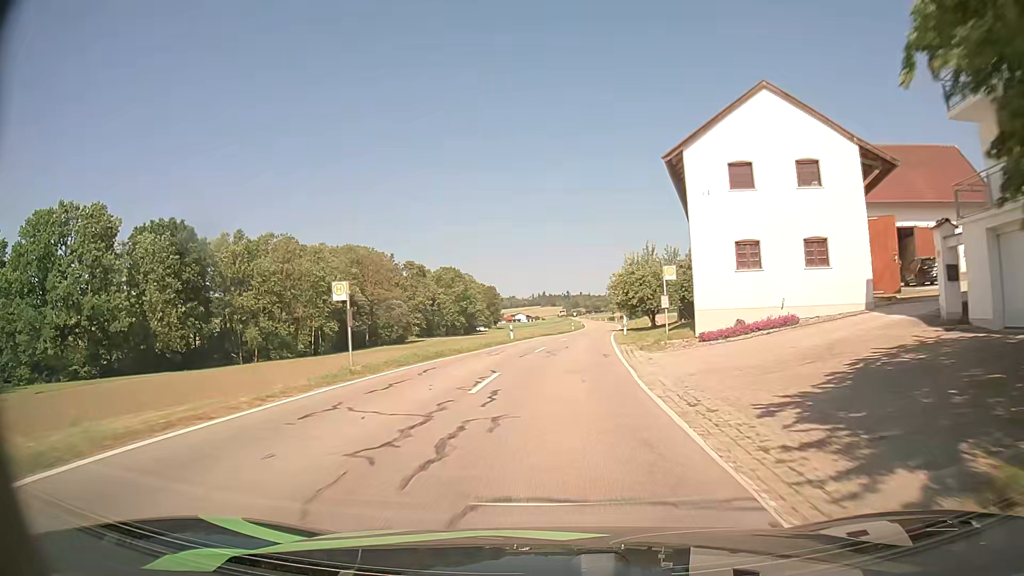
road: tertiary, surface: asphalt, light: Day
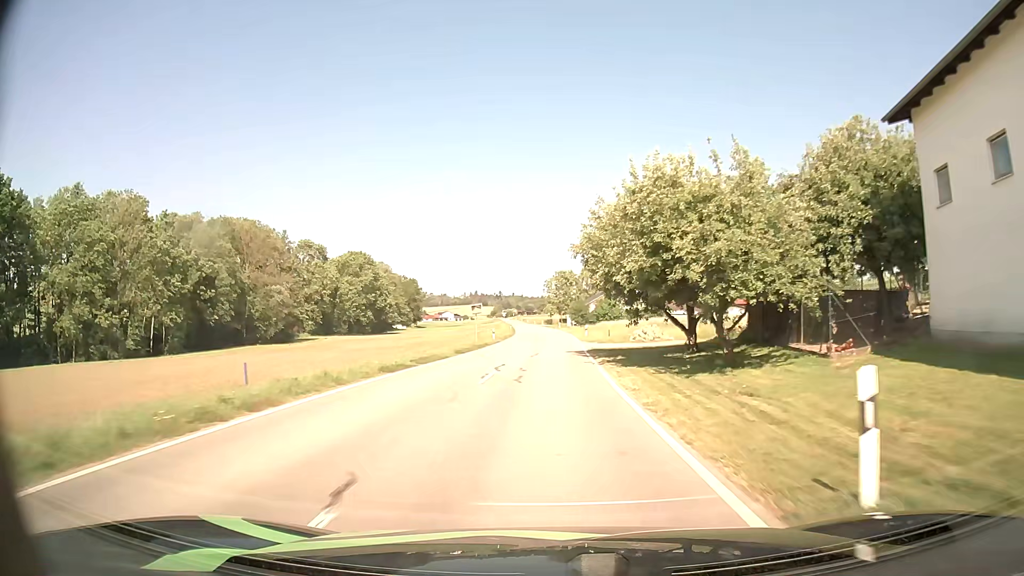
(+1.8, +39.1) m; +5°
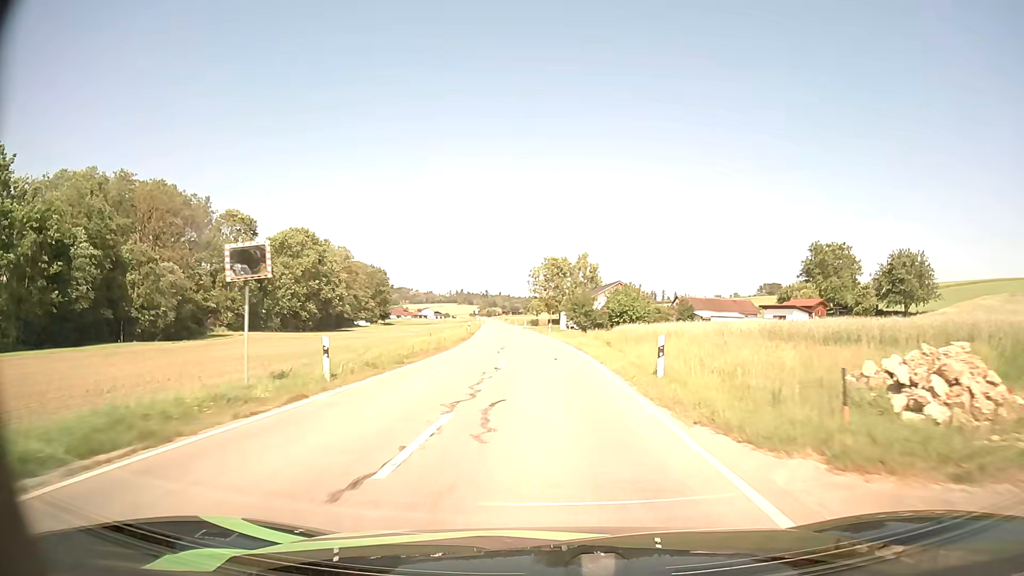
(+0.3, +39.0) m; +1°
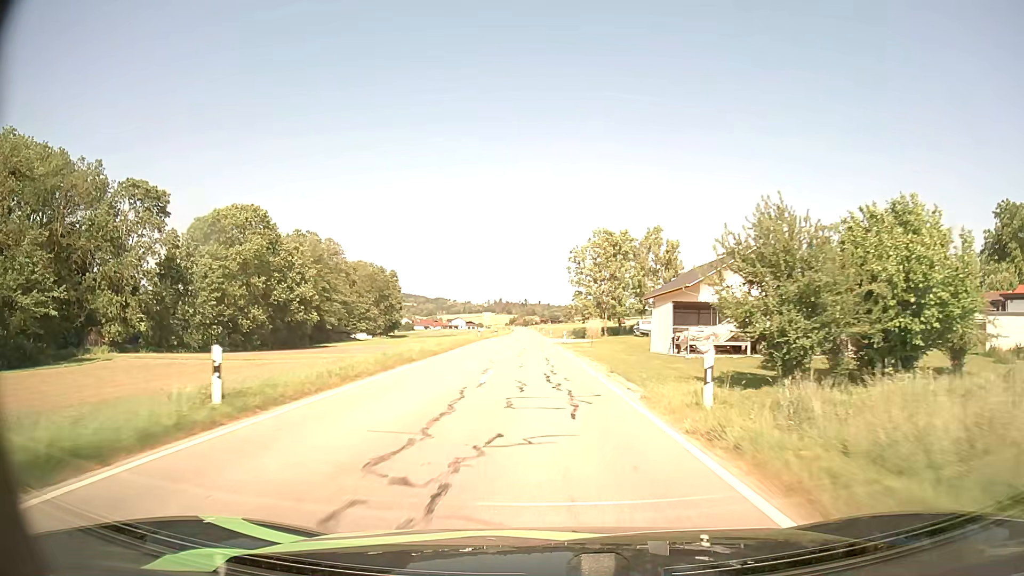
(-1.5, +50.0) m; -3°
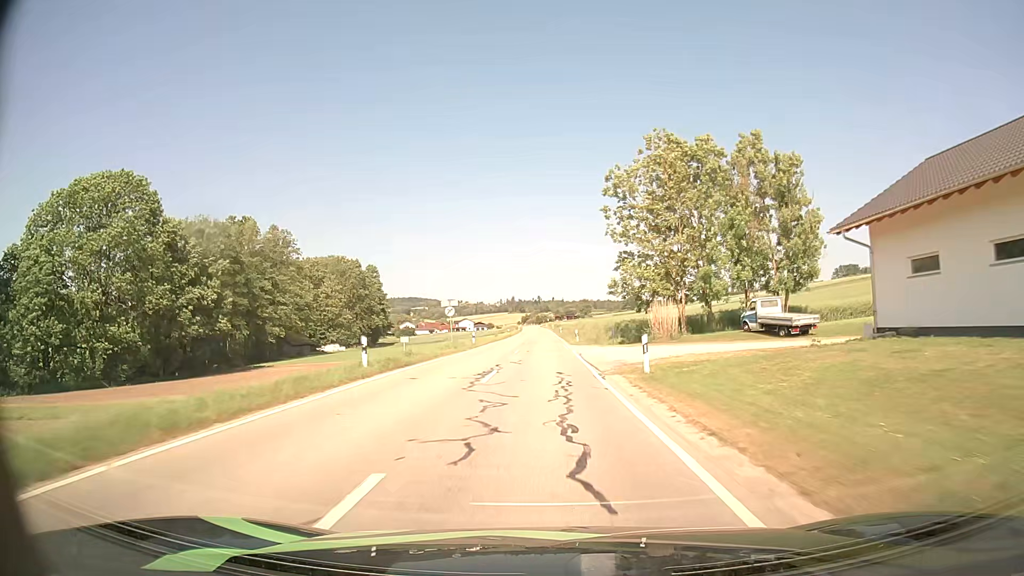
(-0.6, +41.6) m; -1°
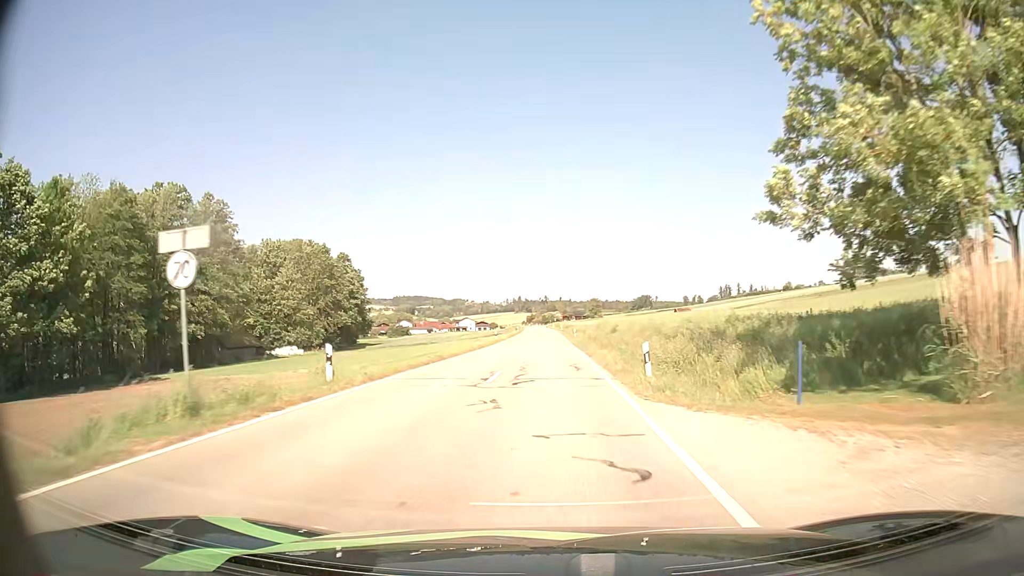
(-0.2, +32.1) m; -1°
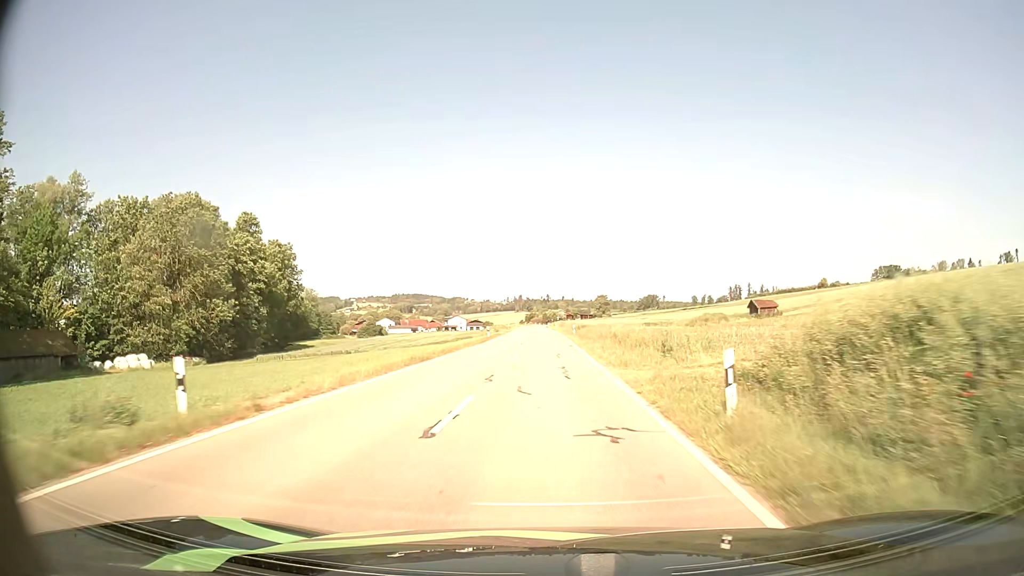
(+0.2, +54.3) m; 0°
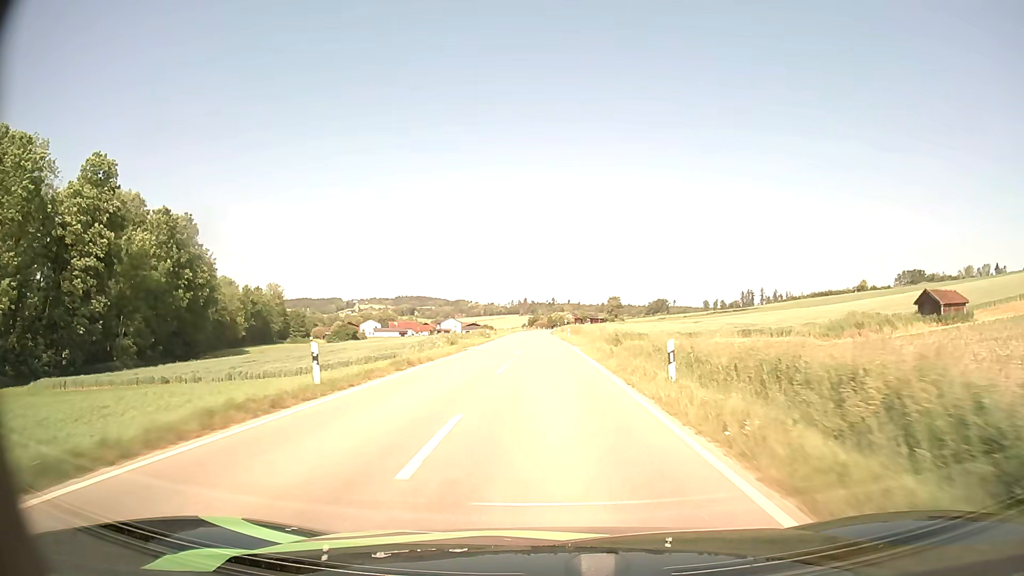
(-0.3, +43.6) m; -1°
(0, +10) (0, +20) (0, +30) (0, +40) (-1, +50) (-1, +60) (-1, +70) (-1, +80) (-1, +90) (-1, +100) m
